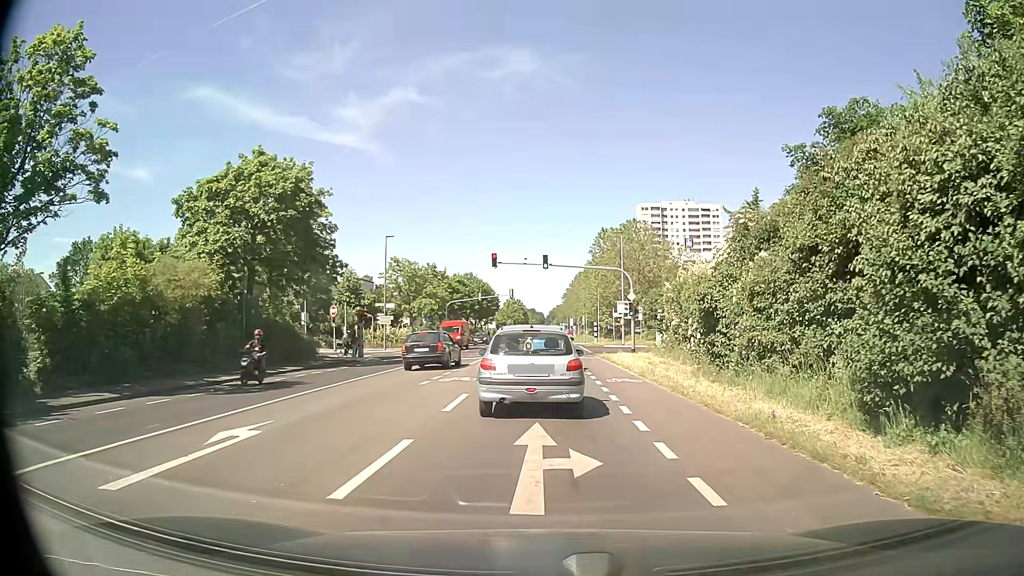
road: secondary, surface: asphalt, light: Day
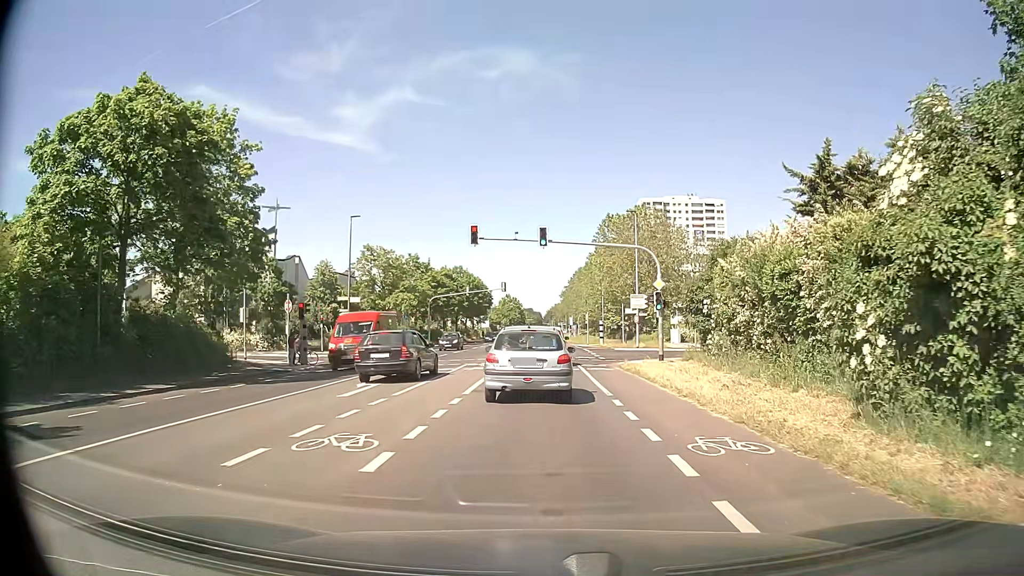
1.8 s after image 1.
(+0.2, +11.2) m; +1°
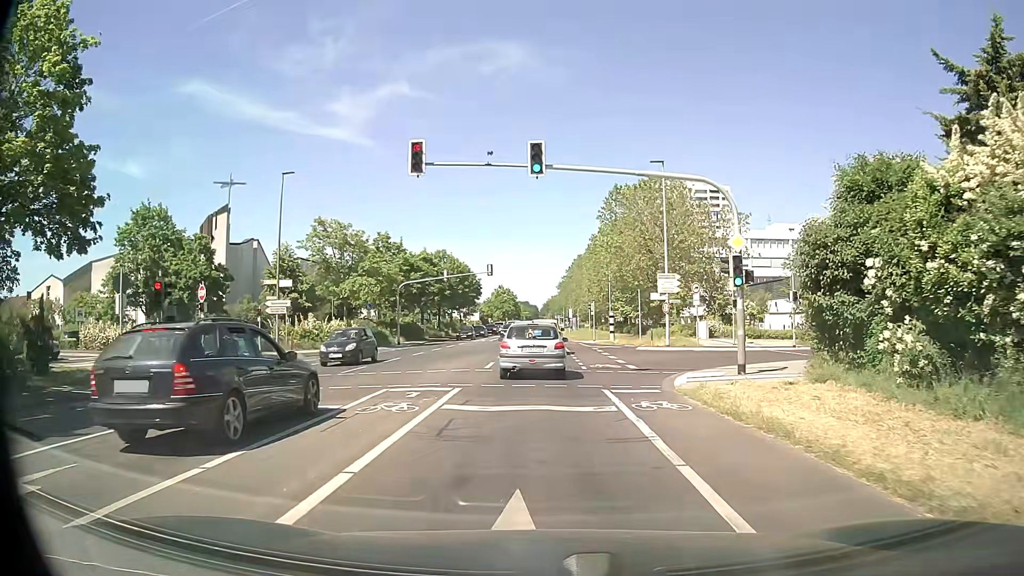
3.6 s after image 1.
(+0.1, +13.7) m; +1°
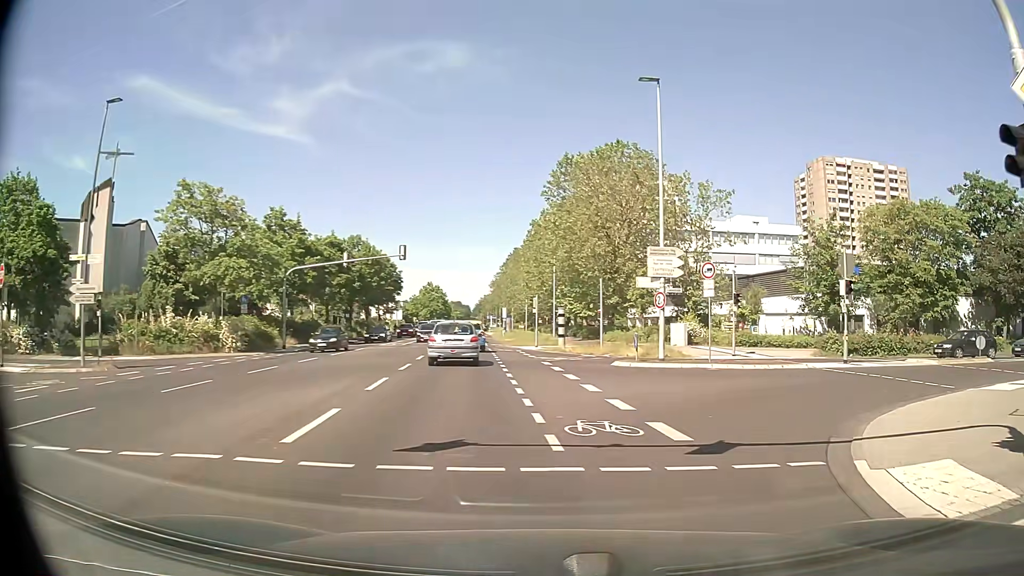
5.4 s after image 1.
(+0.1, +13.6) m; +4°
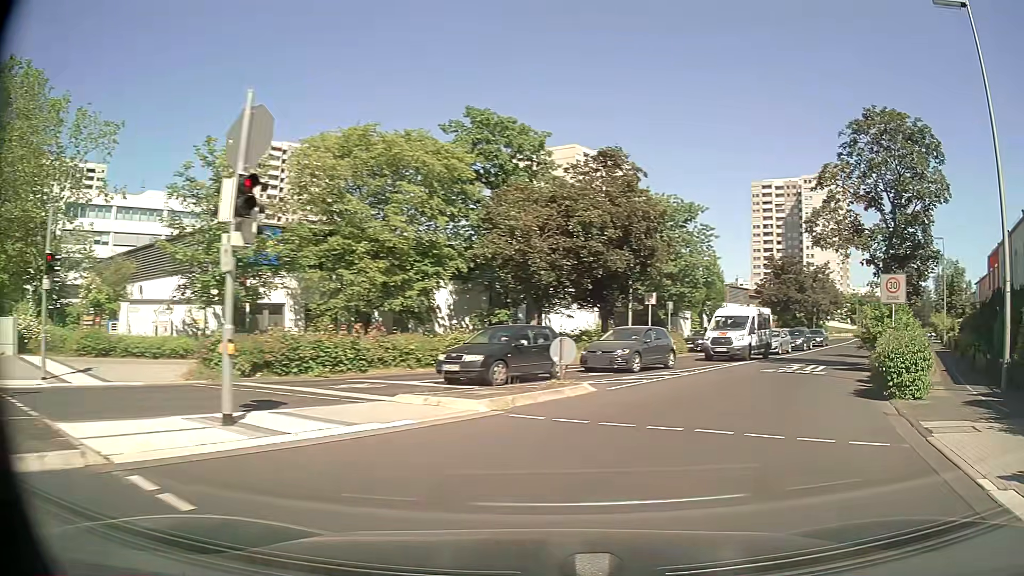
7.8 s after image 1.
(+6.8, +16.0) m; +50°
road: residential
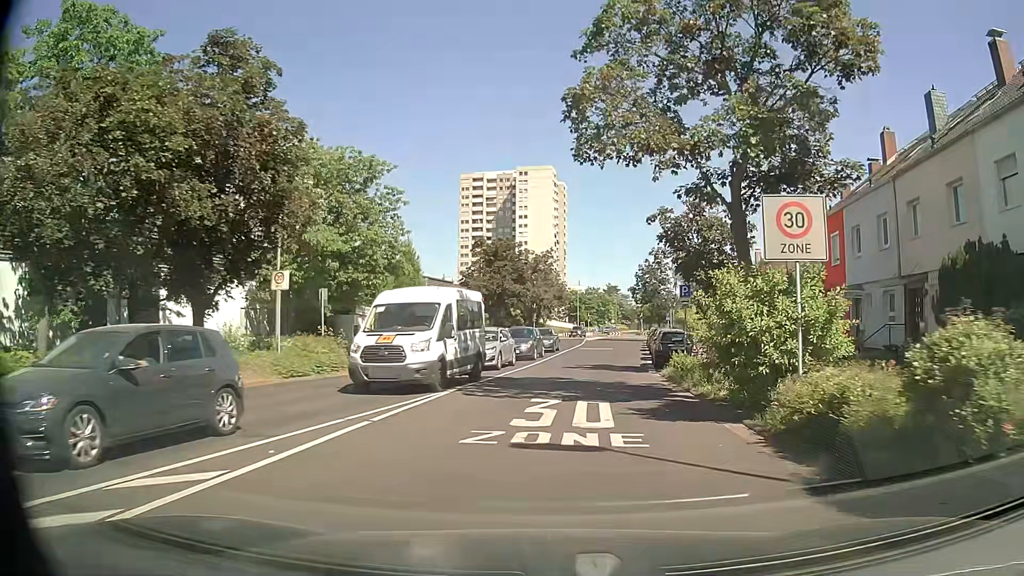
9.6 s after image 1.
(+4.1, +14.1) m; +26°
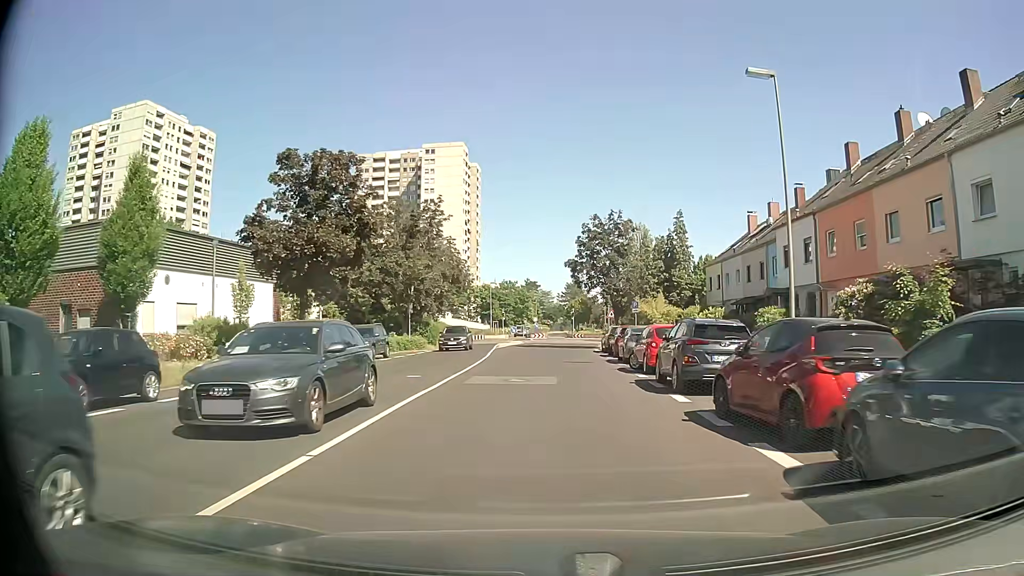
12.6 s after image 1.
(+1.8, +29.4) m; +7°
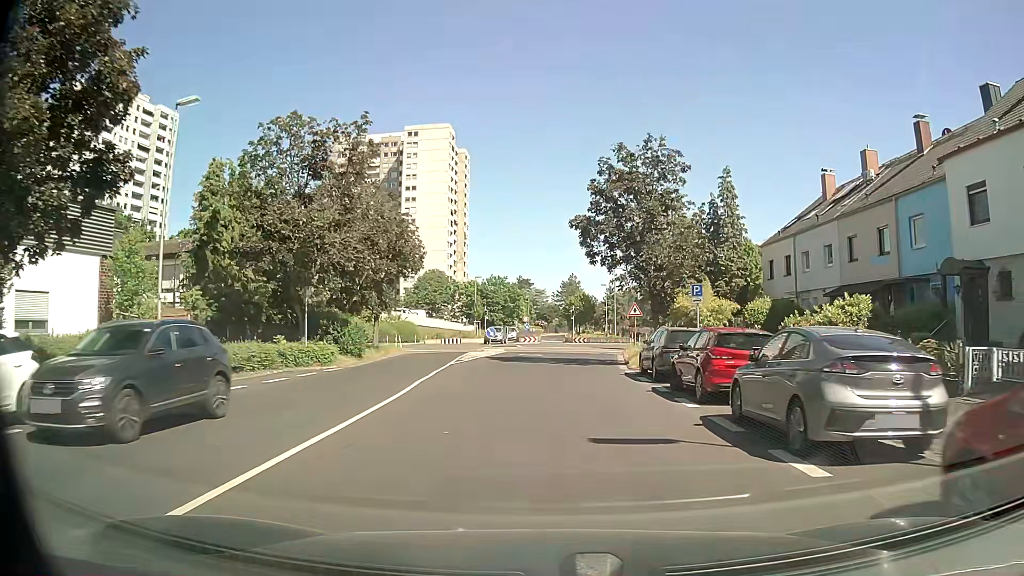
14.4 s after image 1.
(0.0, +18.4) m; 0°
